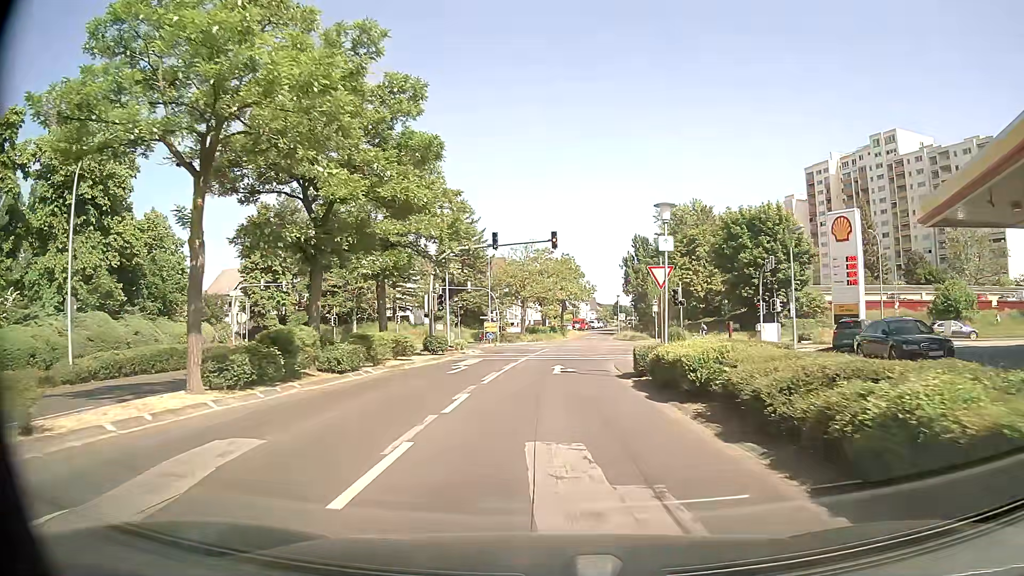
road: tertiary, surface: asphalt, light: Day
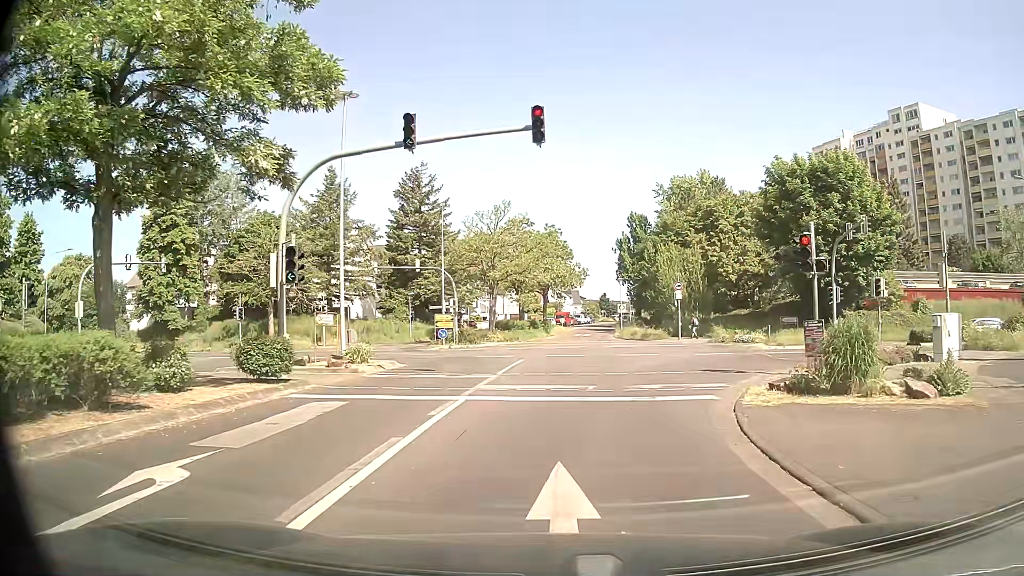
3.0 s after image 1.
(+0.2, +19.1) m; +3°
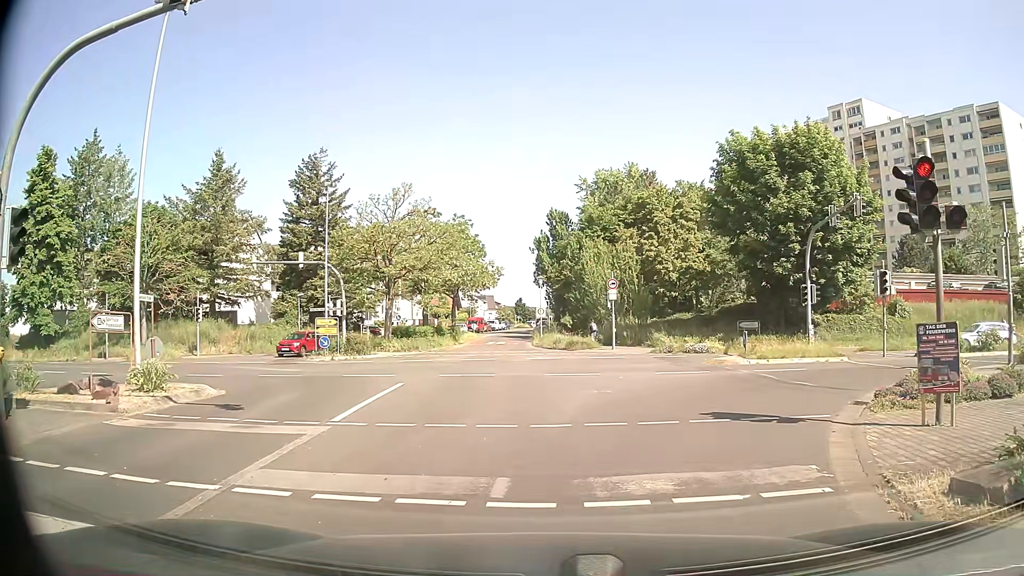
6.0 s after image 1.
(+0.3, +8.0) m; +8°
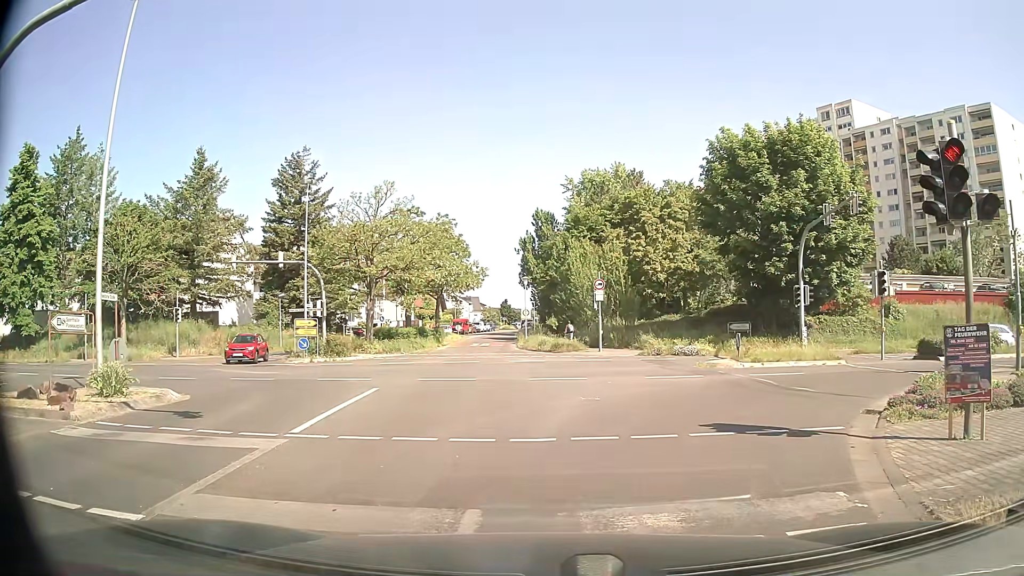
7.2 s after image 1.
(0.0, +1.0) m; 0°
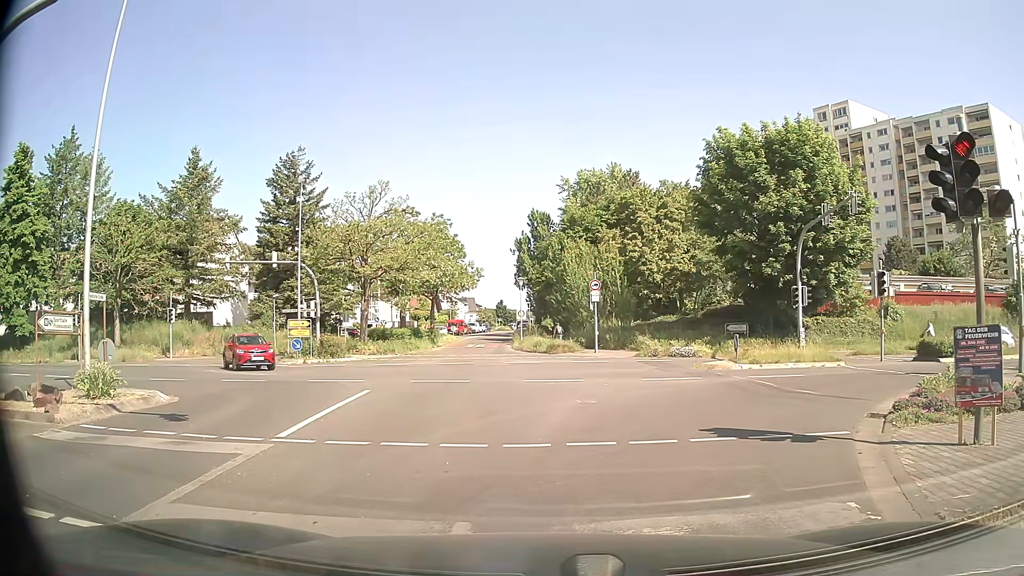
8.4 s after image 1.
(0.0, +0.3) m; 0°
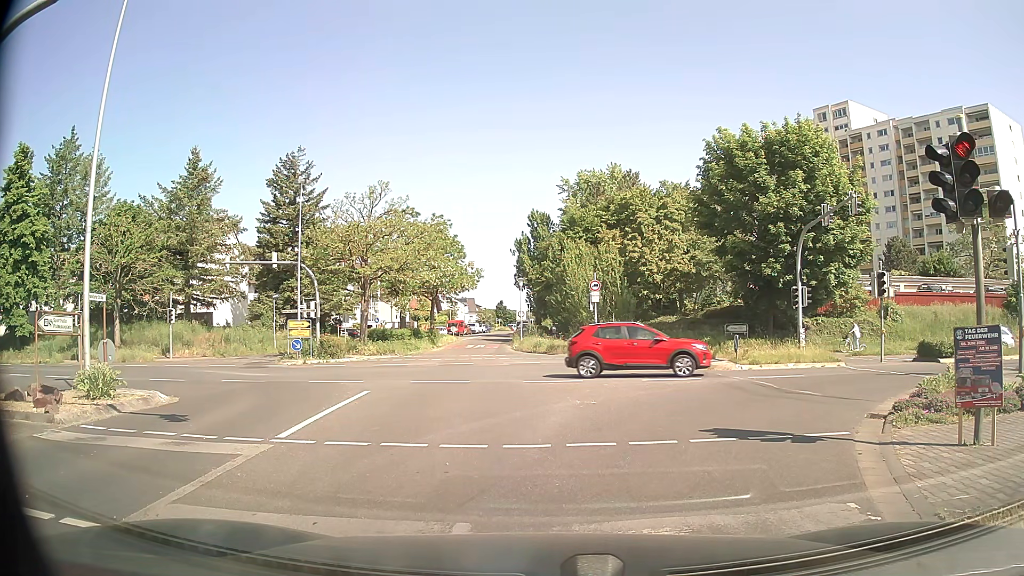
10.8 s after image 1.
(0.0, +0.1) m; 0°
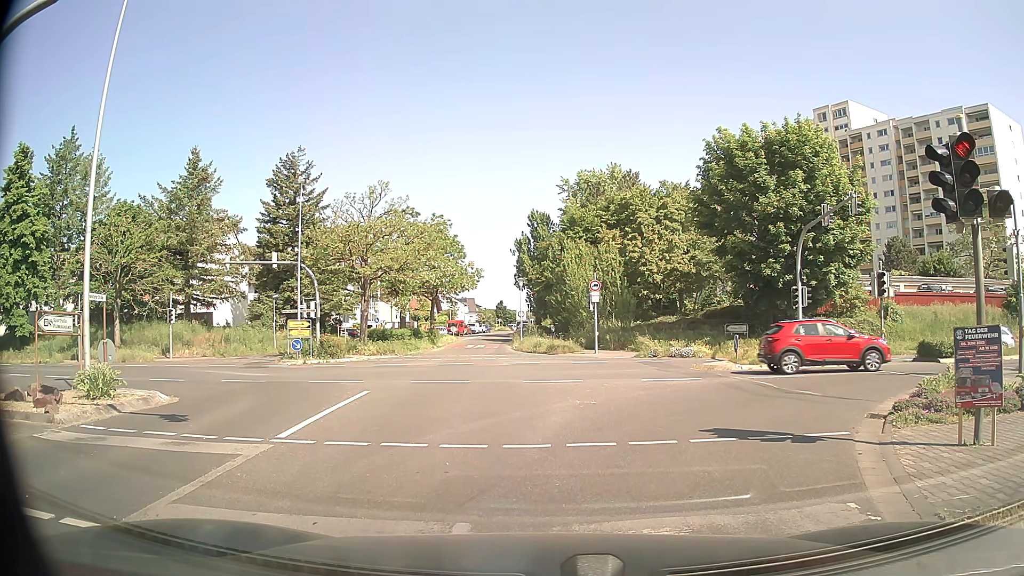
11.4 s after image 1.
(0.0, 0.0) m; 0°
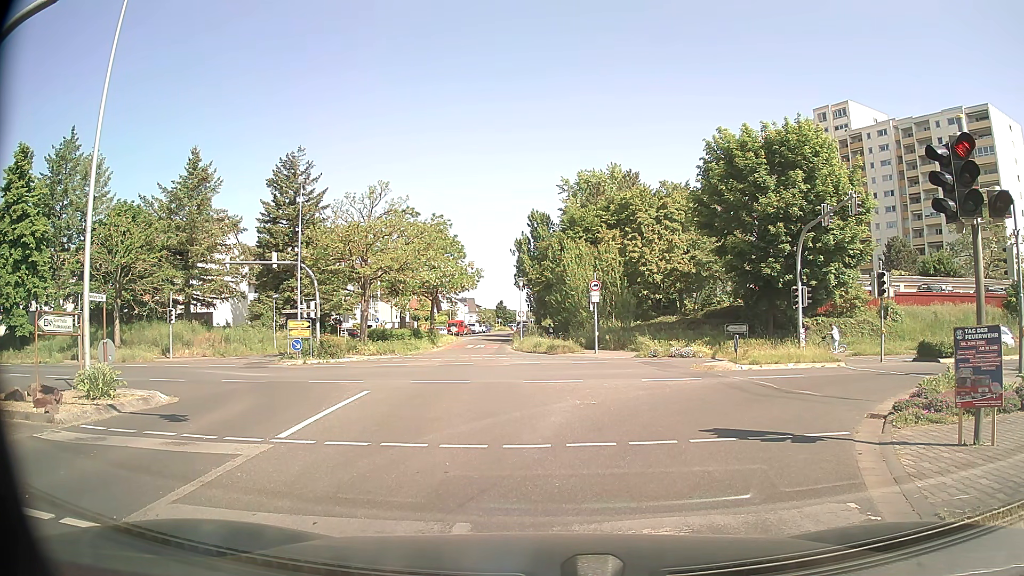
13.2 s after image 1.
(0.0, 0.0) m; 0°
